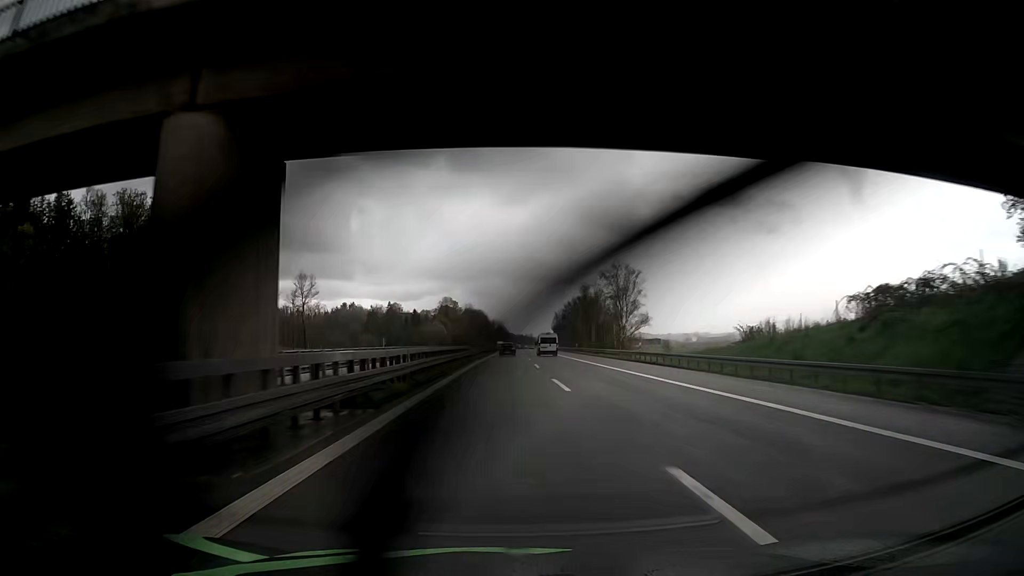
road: motorway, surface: asphalt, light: Day
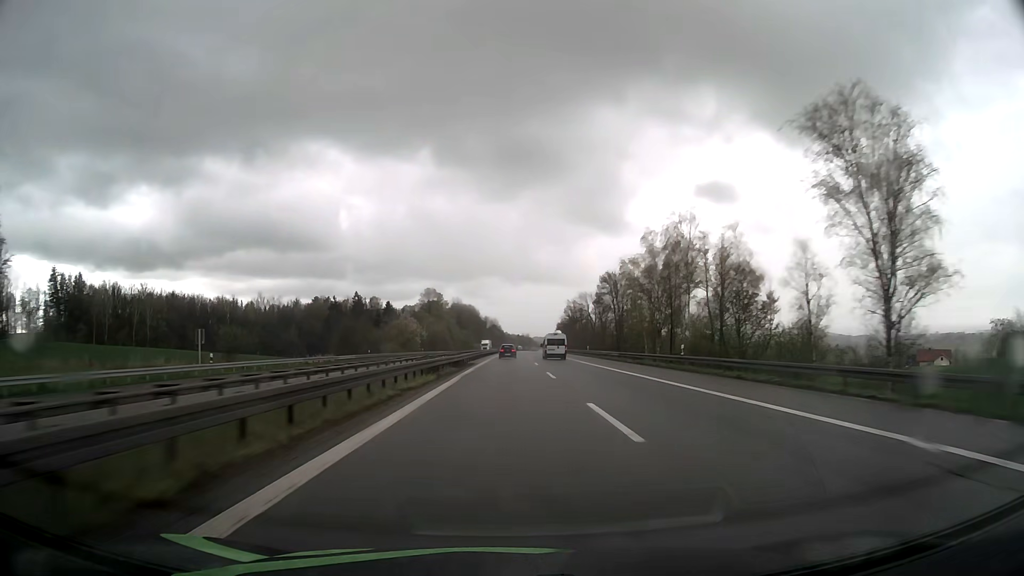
(+0.2, +64.3) m; 0°
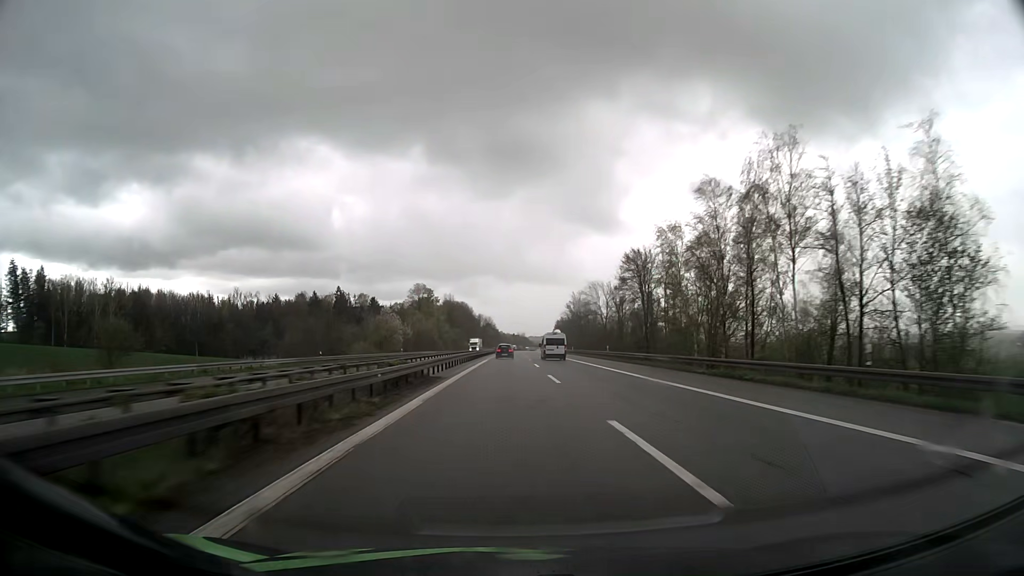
(+0.1, +21.6) m; 0°
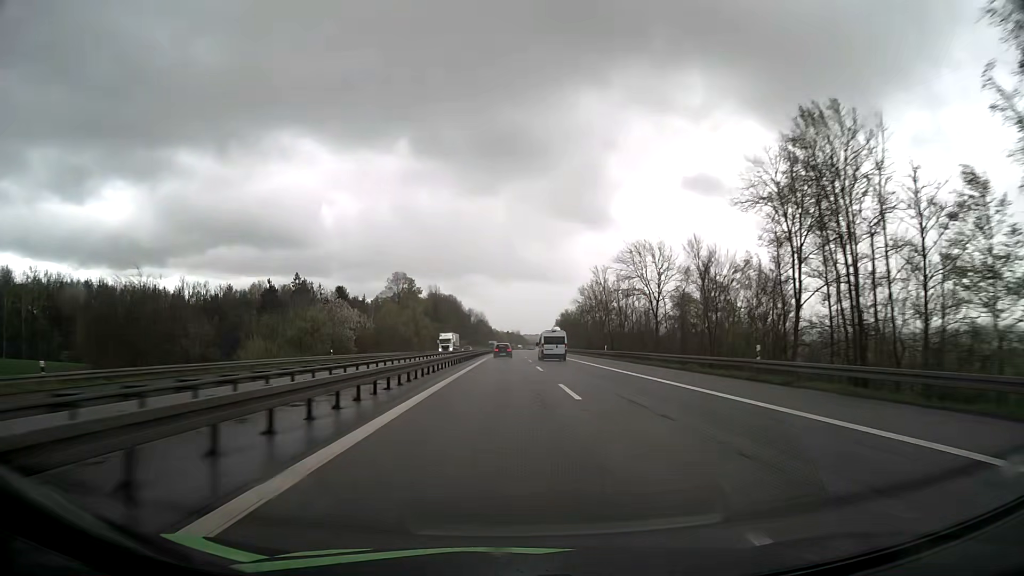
(+0.2, +43.5) m; +1°
